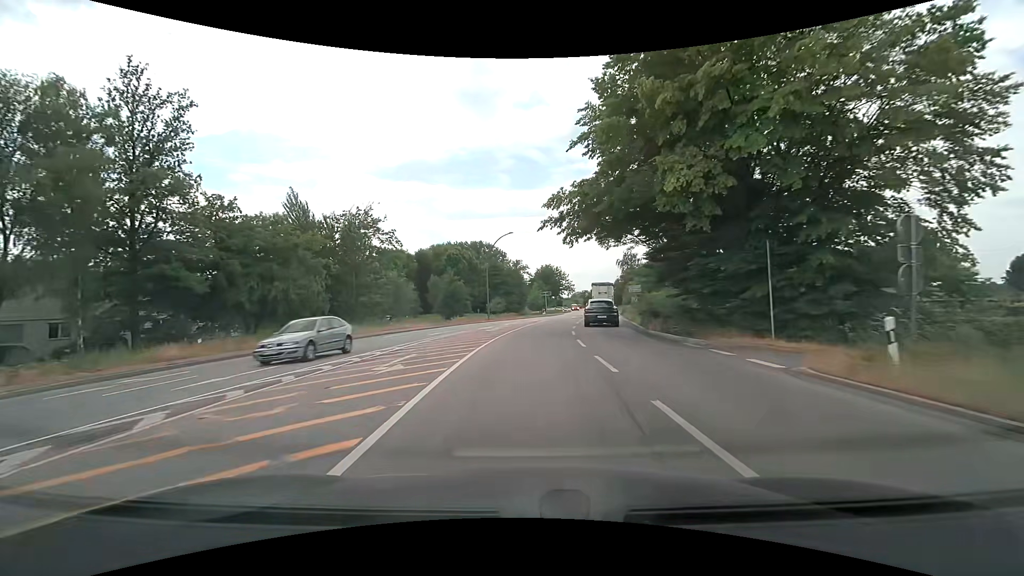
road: secondary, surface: asphalt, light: Day
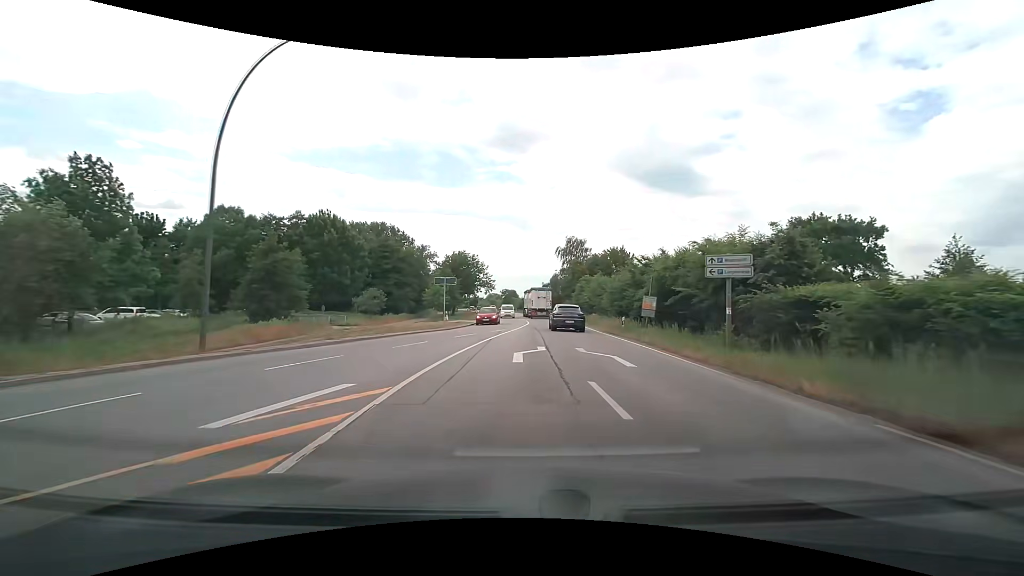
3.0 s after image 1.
(+2.4, +39.9) m; +9°
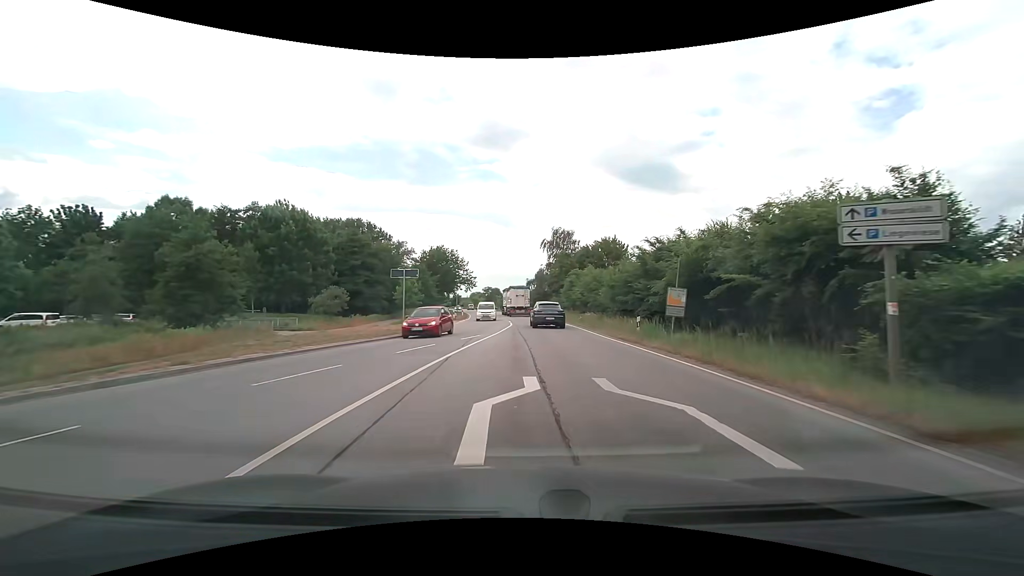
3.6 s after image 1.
(+0.1, +7.9) m; +2°
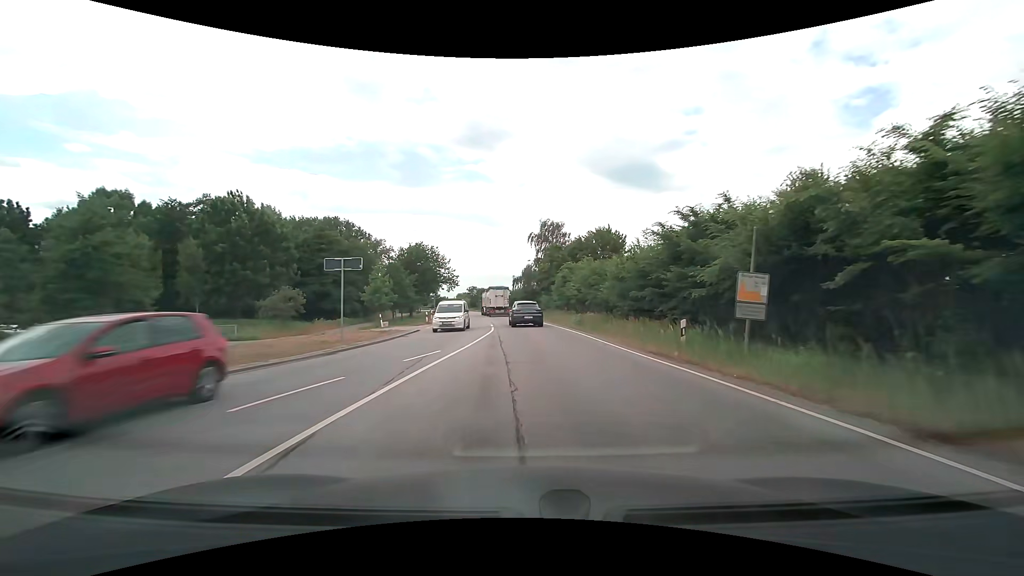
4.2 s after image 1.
(+0.1, +7.9) m; +1°
